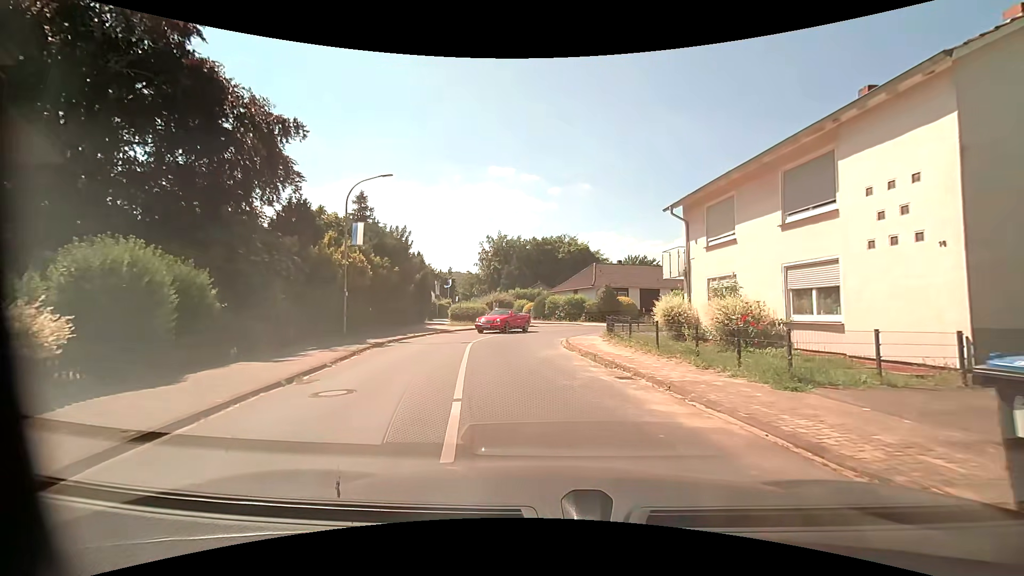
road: residential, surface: asphalt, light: Day
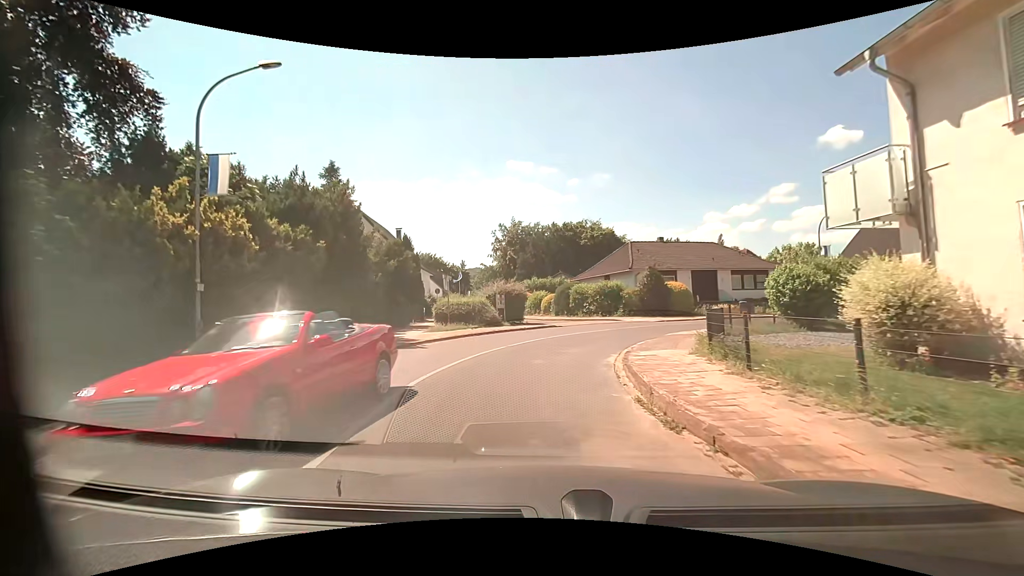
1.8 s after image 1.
(0.0, +11.4) m; -2°
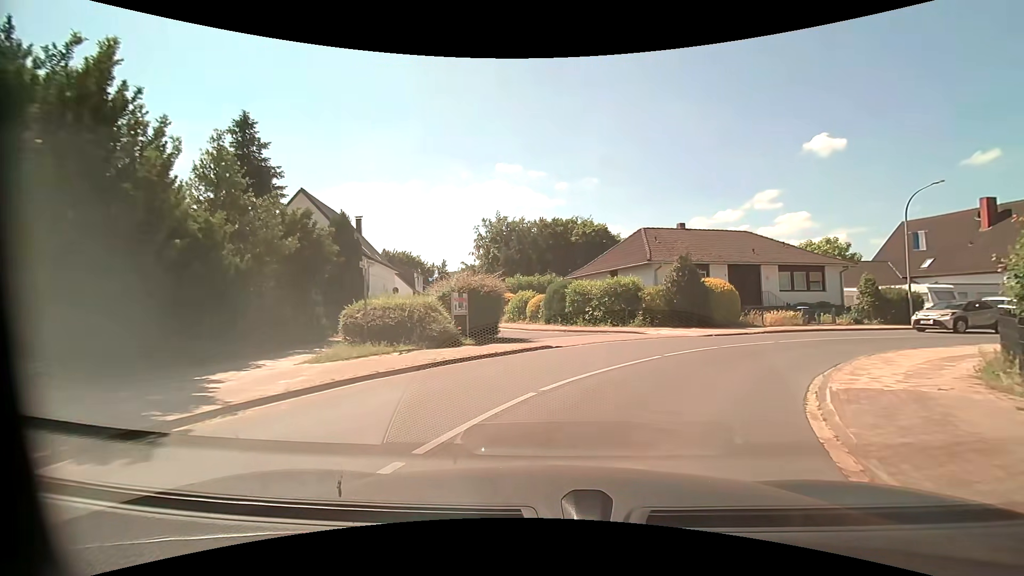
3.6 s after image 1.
(-0.1, +10.6) m; +1°
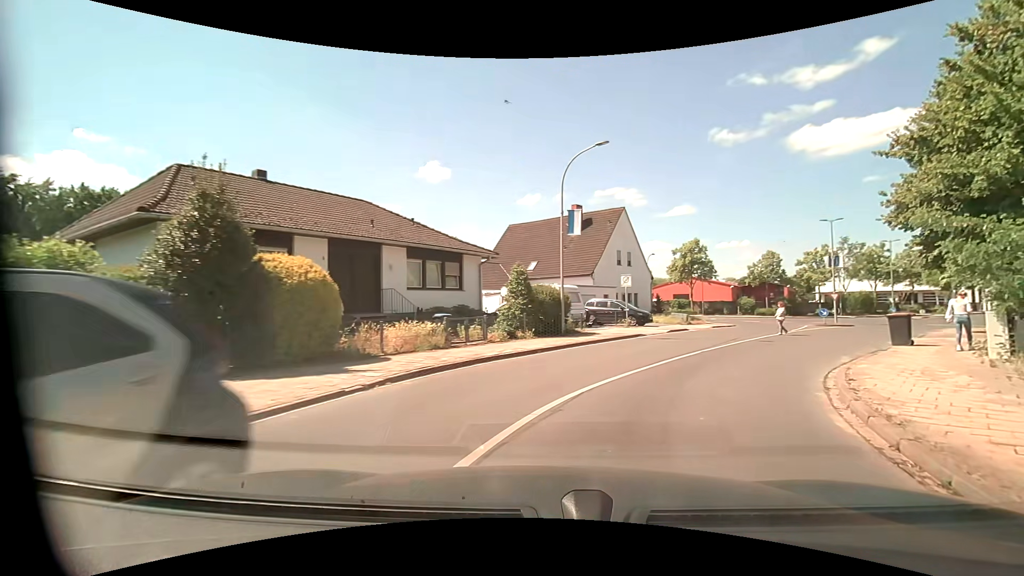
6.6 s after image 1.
(+4.5, +14.8) m; +40°
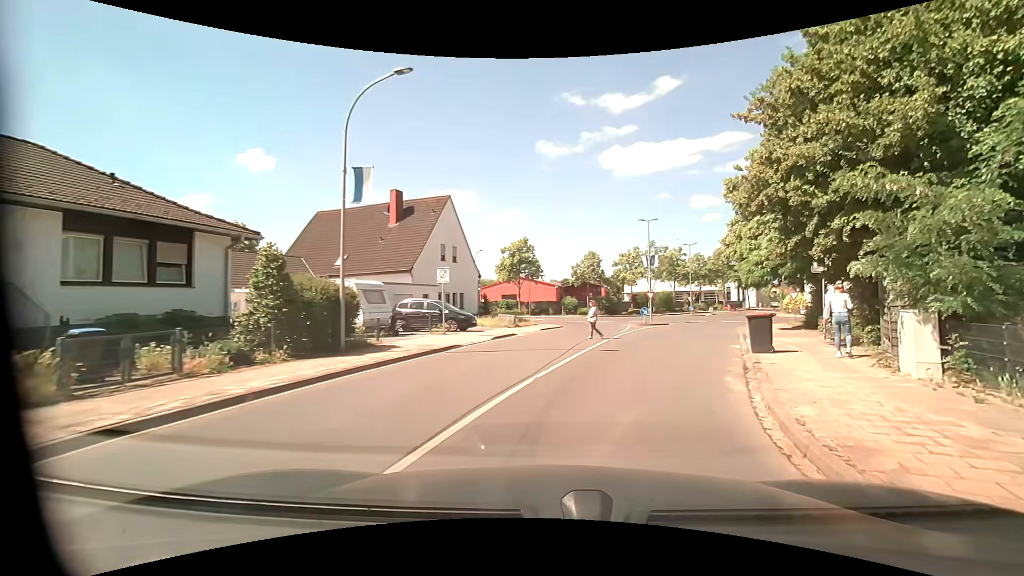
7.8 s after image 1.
(+1.1, +6.2) m; +19°
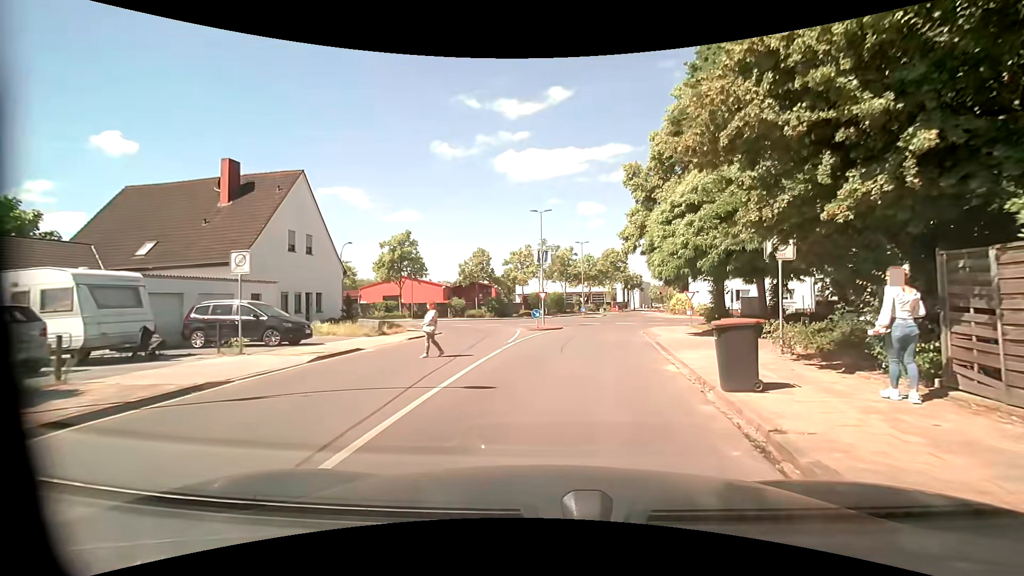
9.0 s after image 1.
(+0.8, +6.7) m; +12°
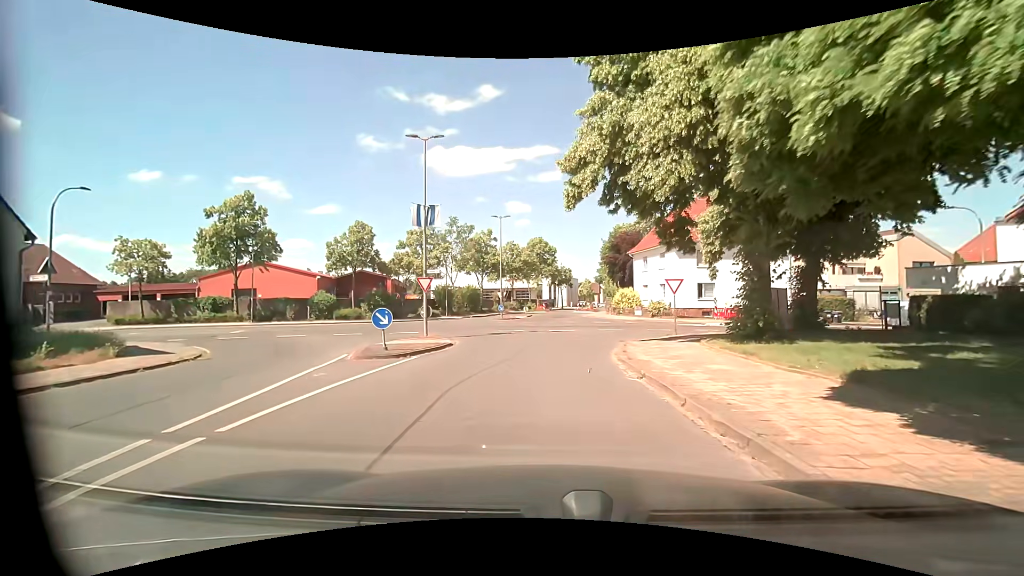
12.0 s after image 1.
(+1.7, +17.7) m; +9°
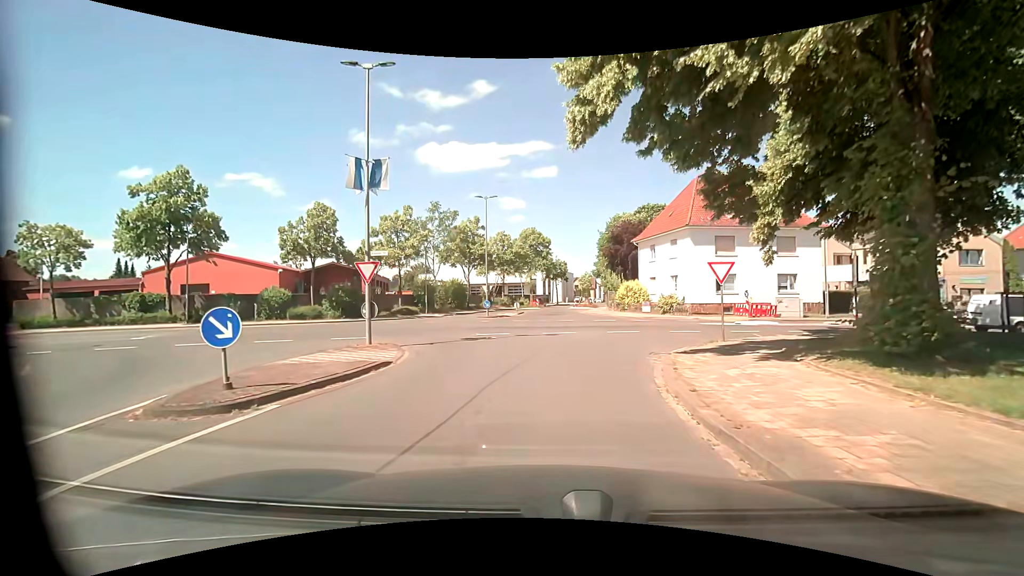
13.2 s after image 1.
(+0.1, +6.9) m; +1°
